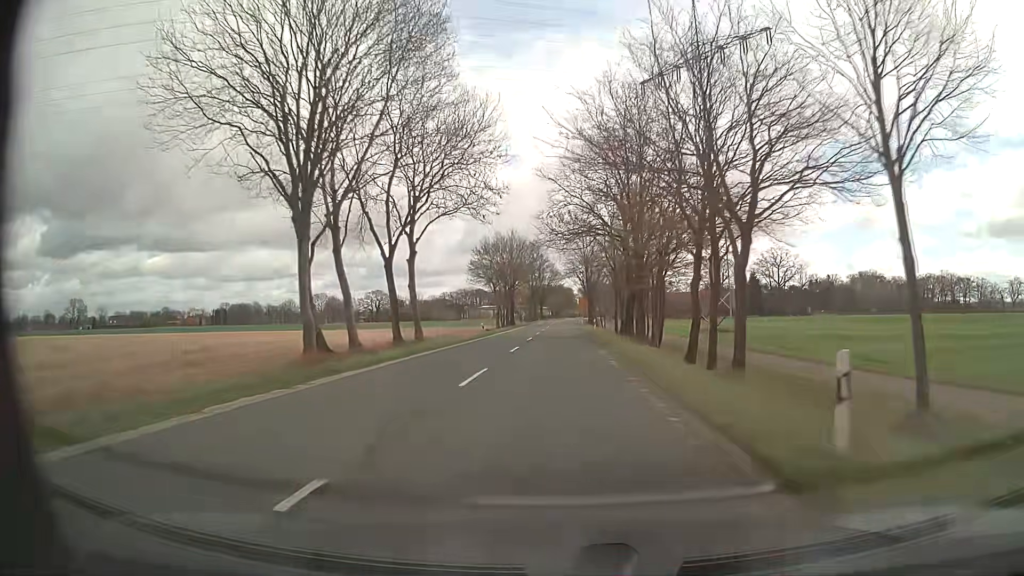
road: secondary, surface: asphalt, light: Day
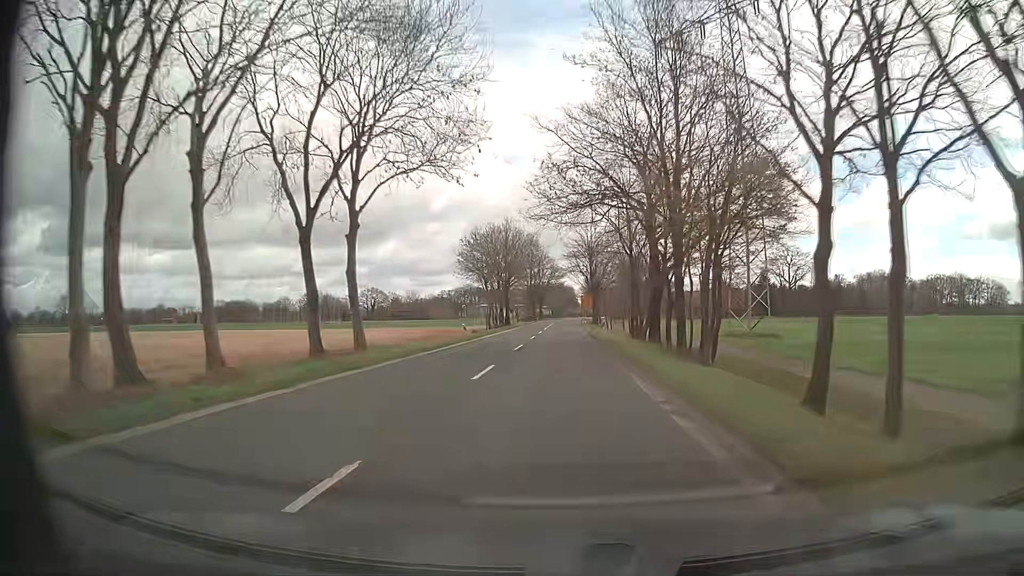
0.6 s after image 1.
(0.0, +11.2) m; 0°
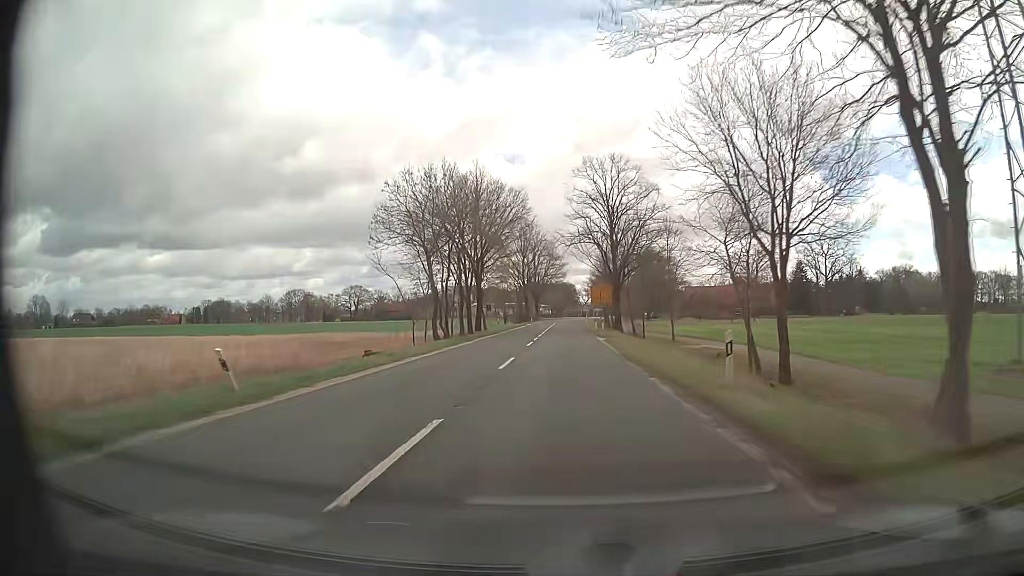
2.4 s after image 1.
(0.0, +33.6) m; 0°
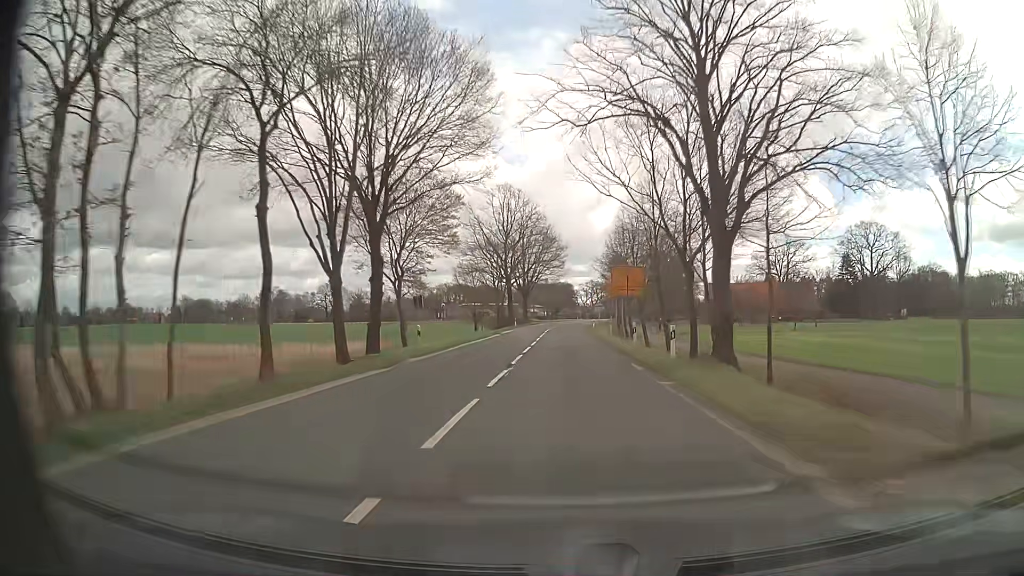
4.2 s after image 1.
(+0.2, +33.9) m; +1°
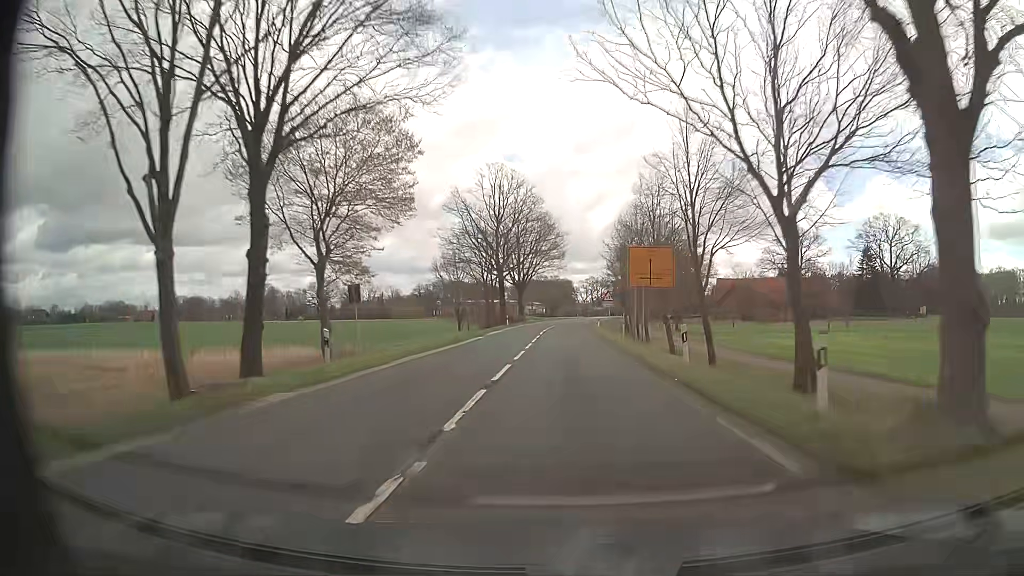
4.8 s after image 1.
(0.0, +11.3) m; 0°
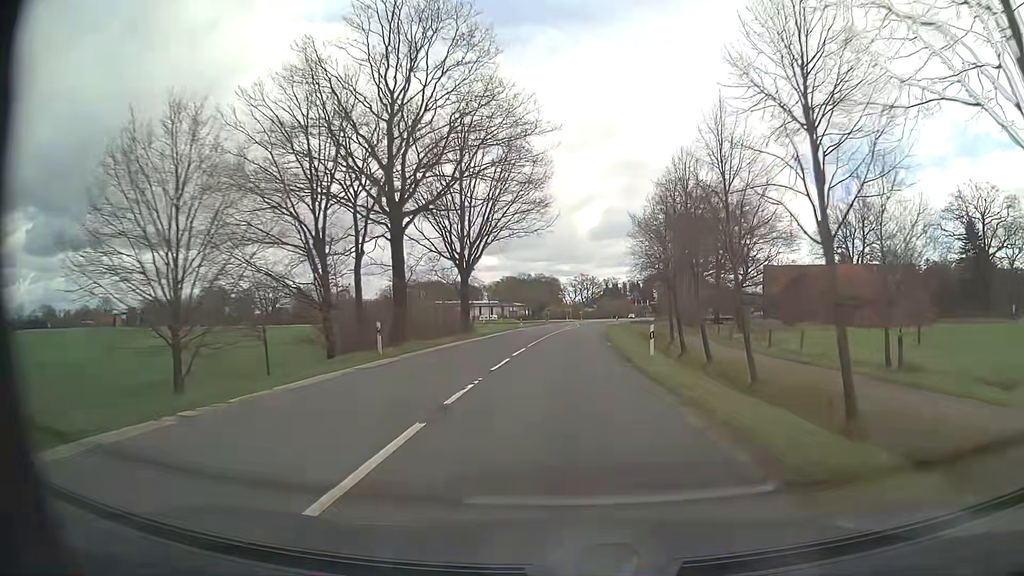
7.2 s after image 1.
(+0.5, +45.4) m; +1°
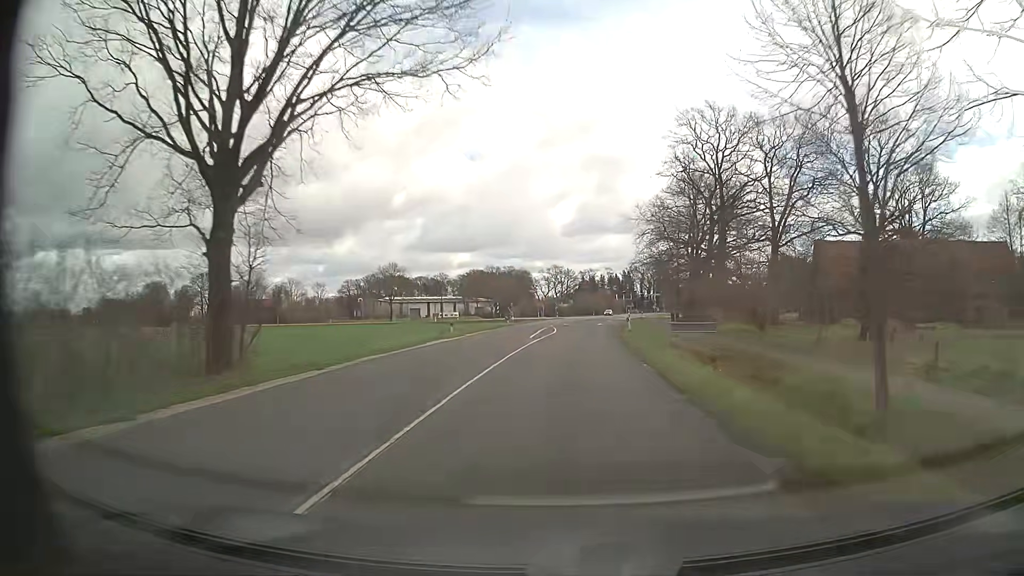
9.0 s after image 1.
(+0.5, +33.5) m; +2°
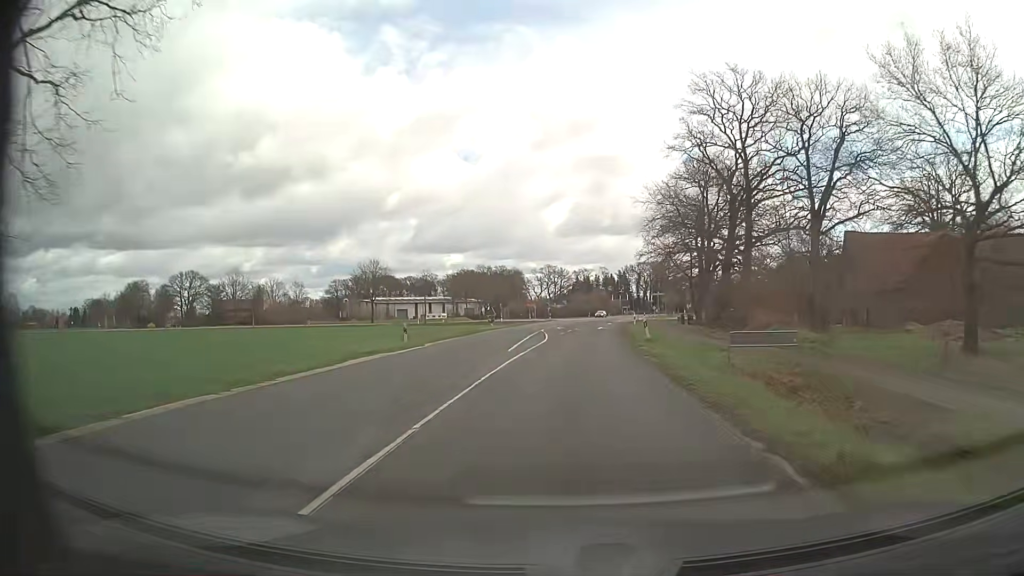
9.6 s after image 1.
(0.0, +10.6) m; 0°
(0, +10) (0, +20) (0, +30) (+1, +40) (+1, +50) (+1, +60) (+2, +70) (+3, +80) (+4, +90) (+5, +100) m
